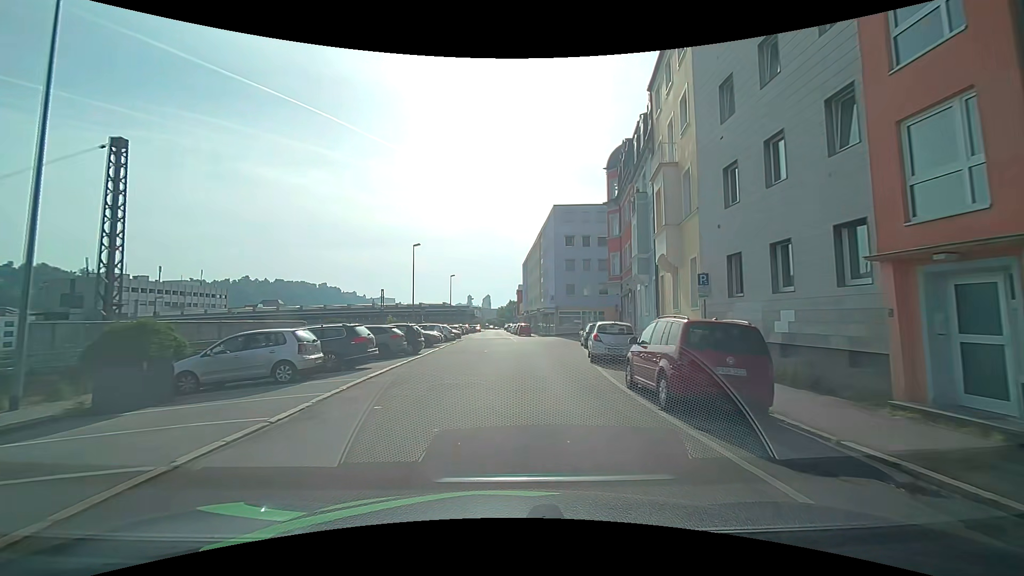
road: residential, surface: asphalt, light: Day
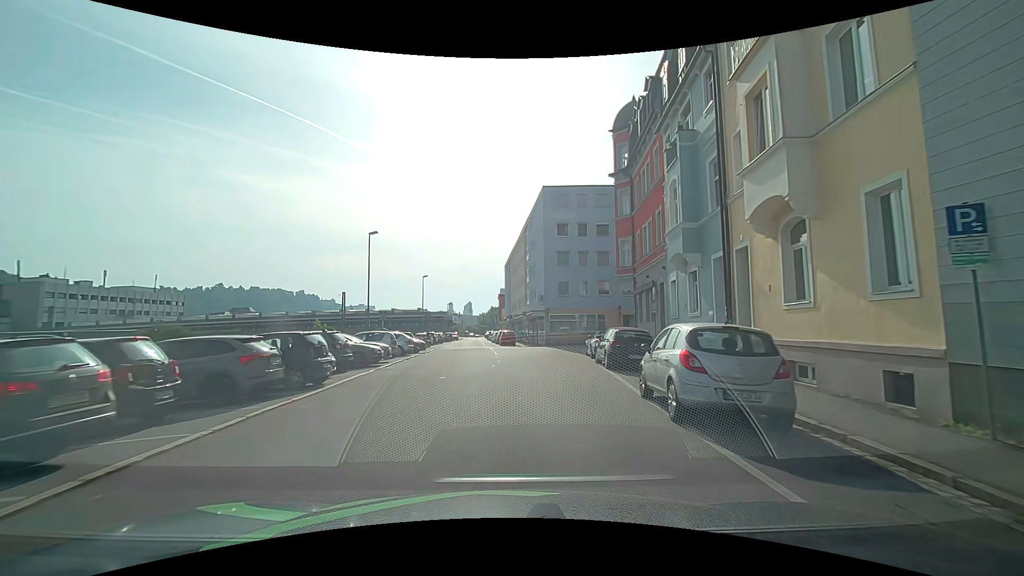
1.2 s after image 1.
(+0.1, +10.6) m; +2°
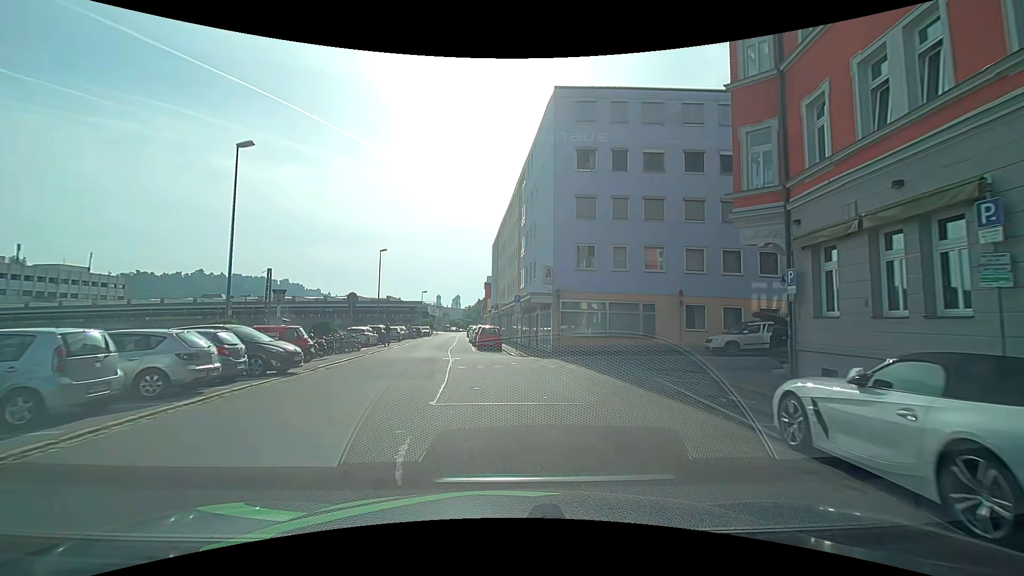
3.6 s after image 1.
(+0.5, +19.5) m; +2°
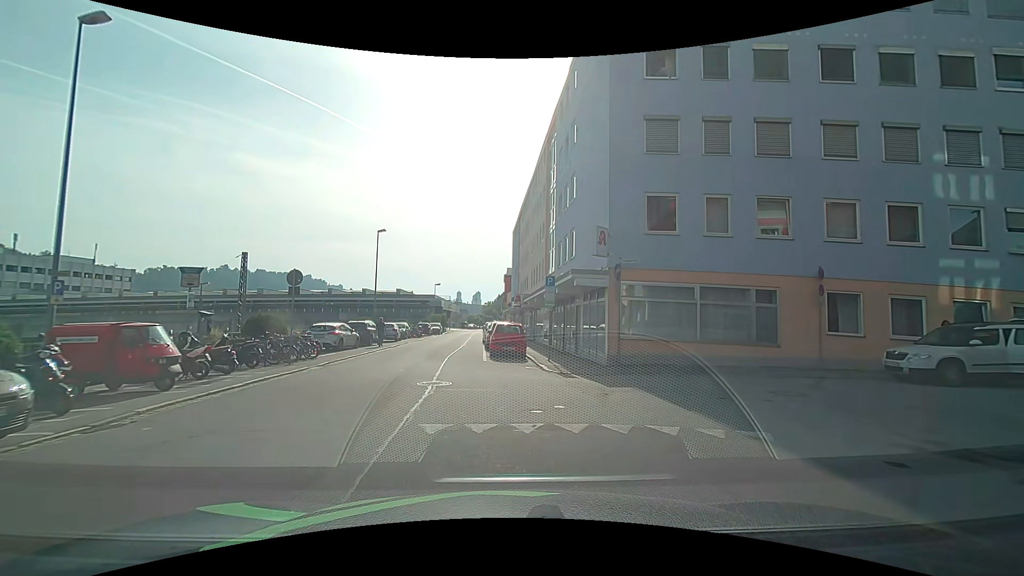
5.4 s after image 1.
(-0.3, +9.9) m; -3°
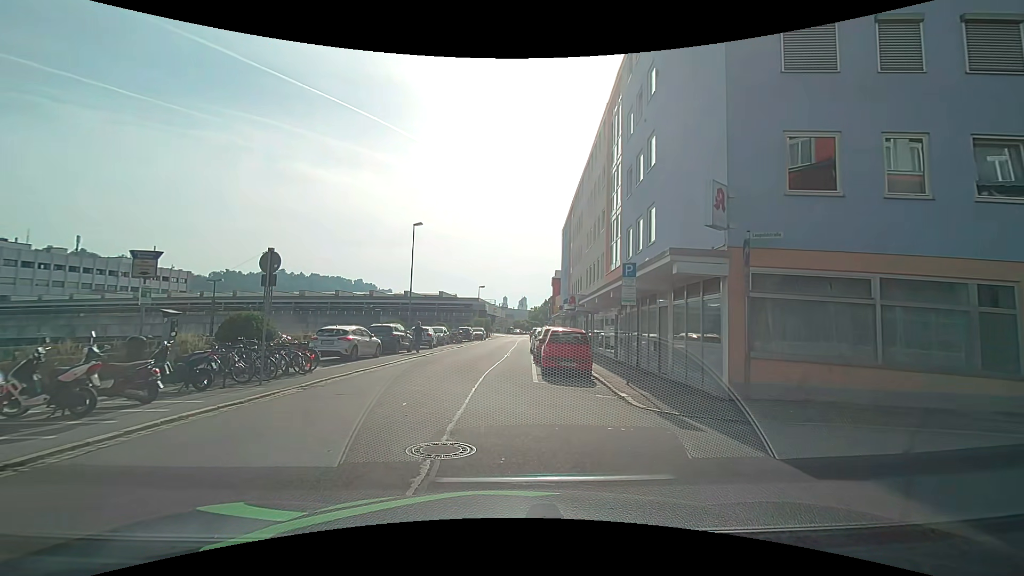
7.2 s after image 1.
(-0.3, +5.6) m; -6°
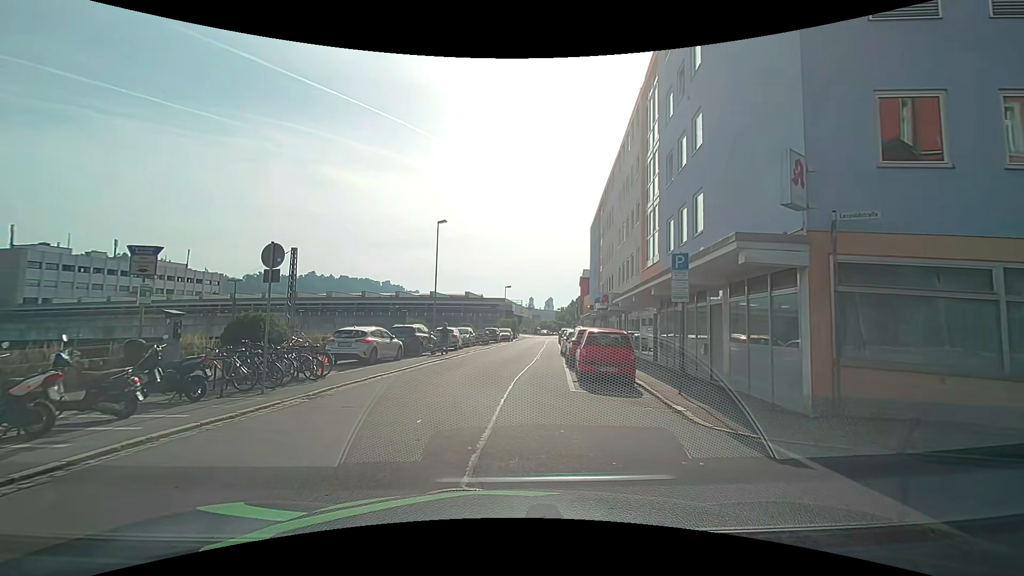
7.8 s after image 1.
(0.0, +1.8) m; -2°
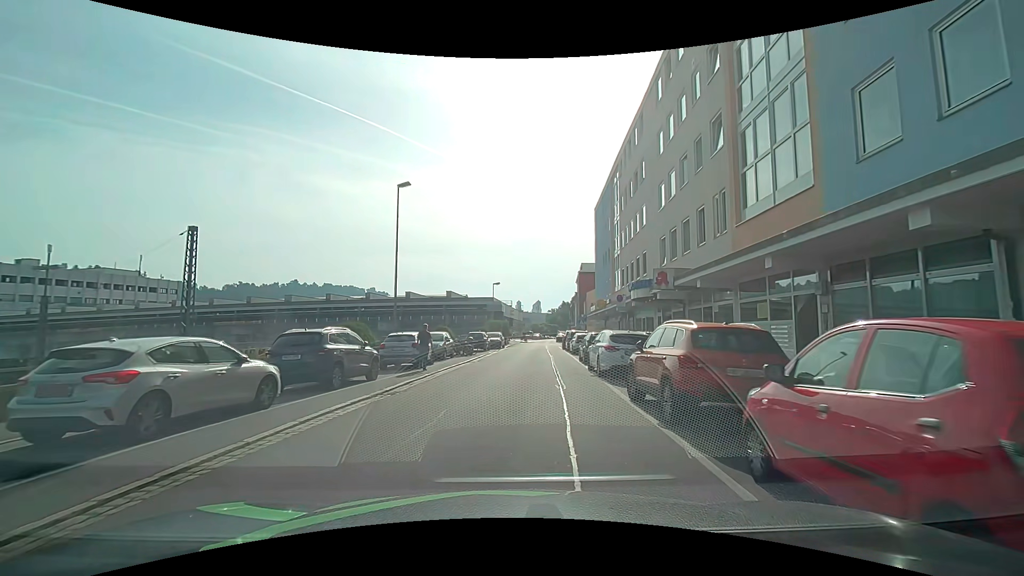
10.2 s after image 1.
(-0.5, +12.4) m; 0°
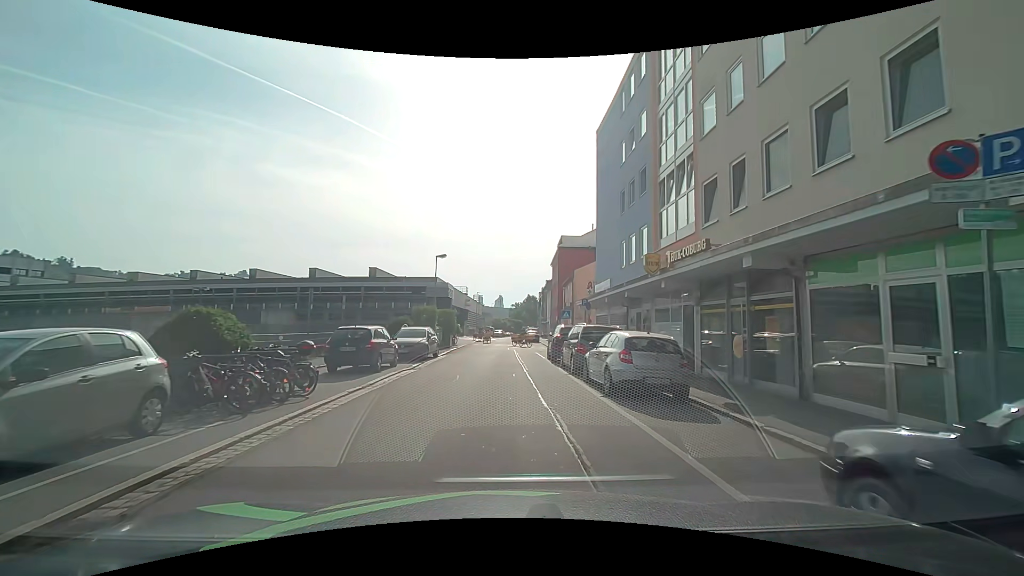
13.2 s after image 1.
(+1.0, +22.3) m; +4°
(0, +10) (0, +20) (0, +30) (0, +40) (0, +50) (0, +60) (+1, +70) (+1, +80) (+2, +90) (+2, +100) m
